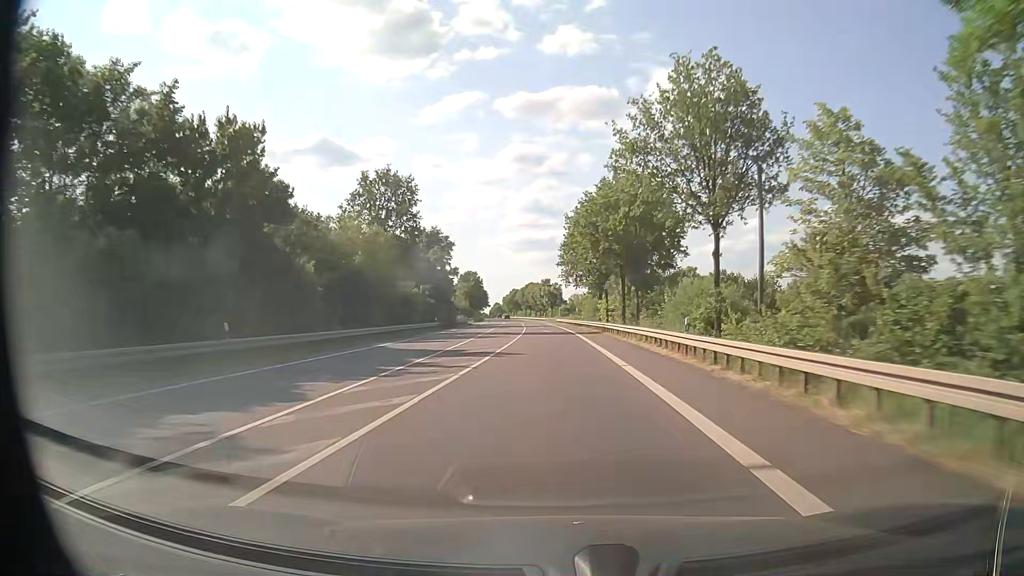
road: primary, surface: asphalt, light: Day
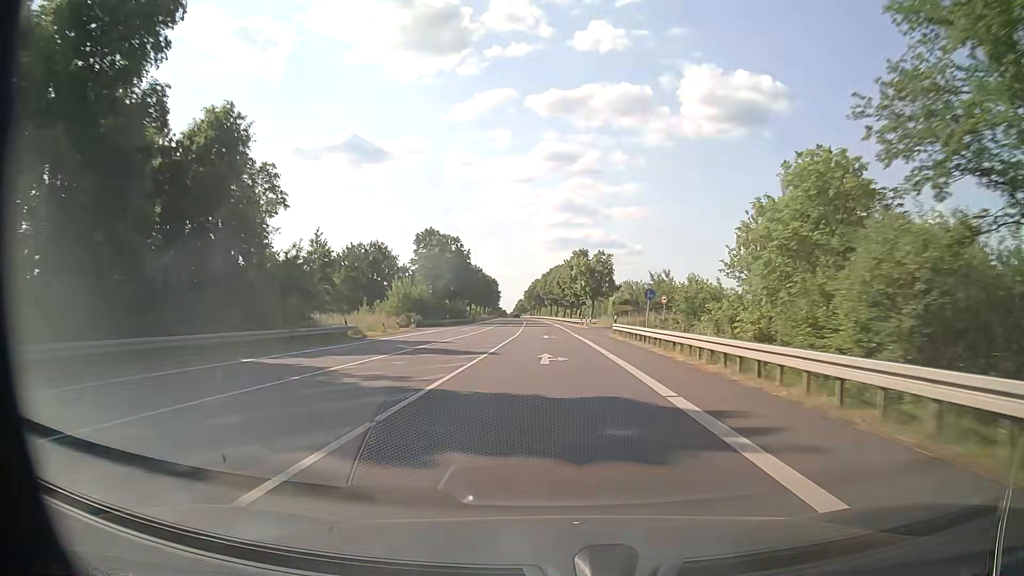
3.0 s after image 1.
(-1.7, +79.0) m; -3°
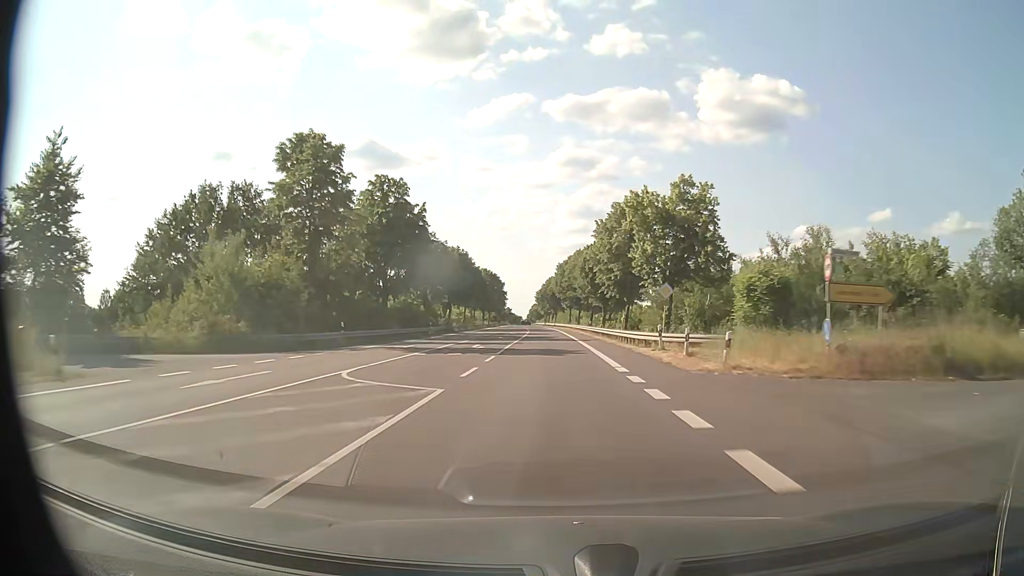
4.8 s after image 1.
(-0.5, +47.6) m; -1°
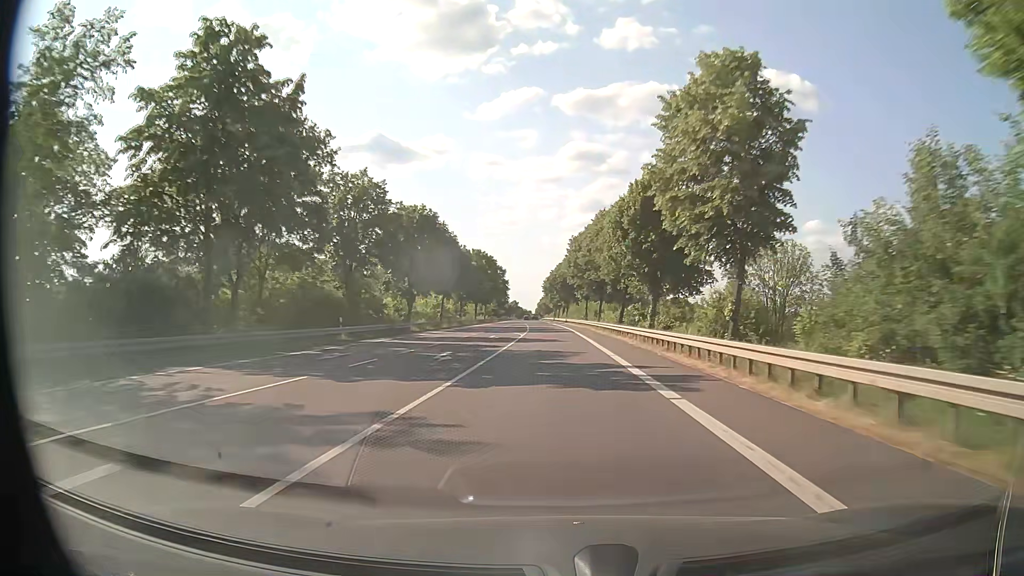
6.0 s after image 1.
(-0.2, +31.8) m; -1°
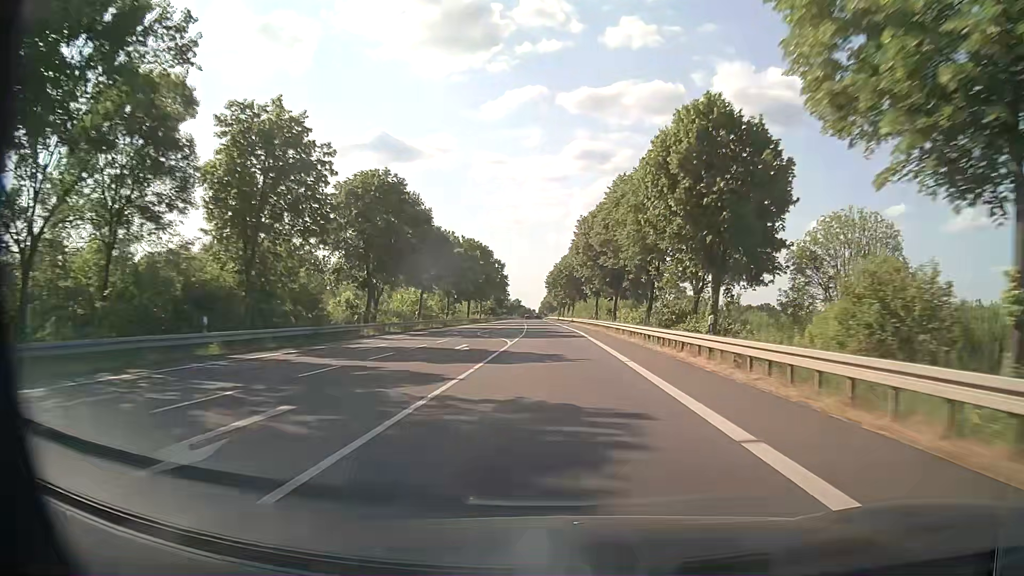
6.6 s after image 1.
(-0.1, +15.8) m; 0°
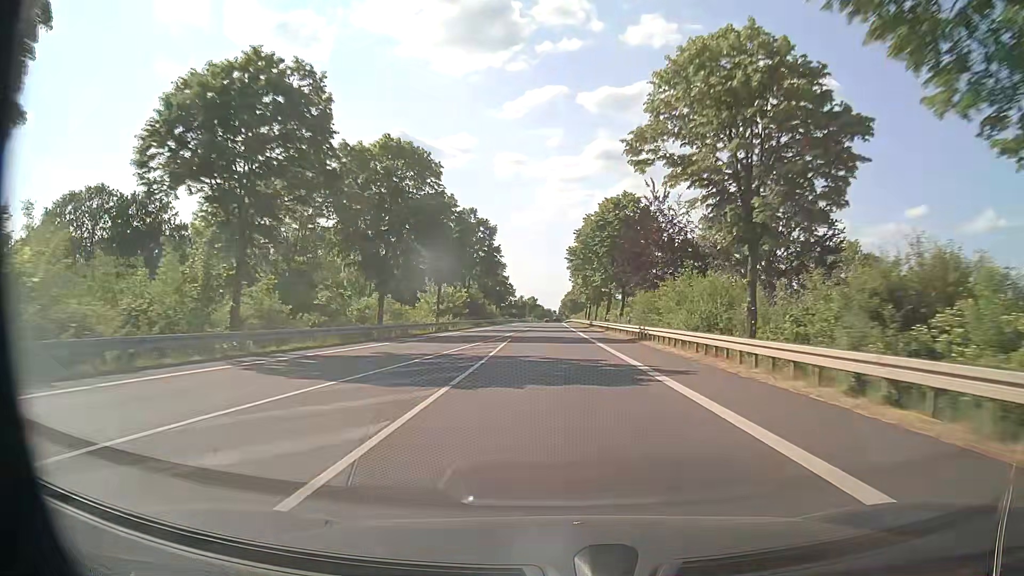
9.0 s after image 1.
(-1.2, +63.0) m; -2°
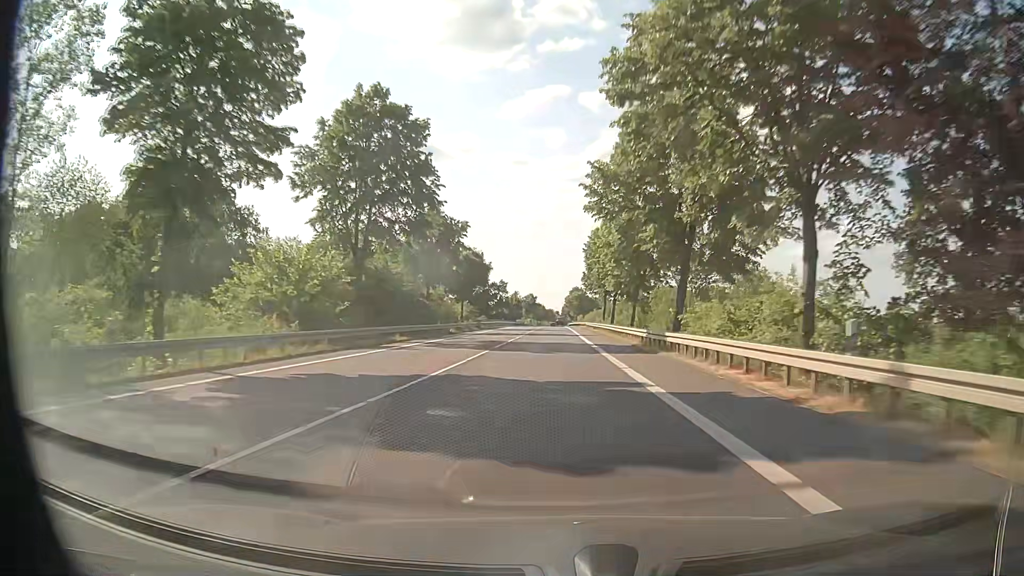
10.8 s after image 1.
(+0.1, +46.4) m; 0°
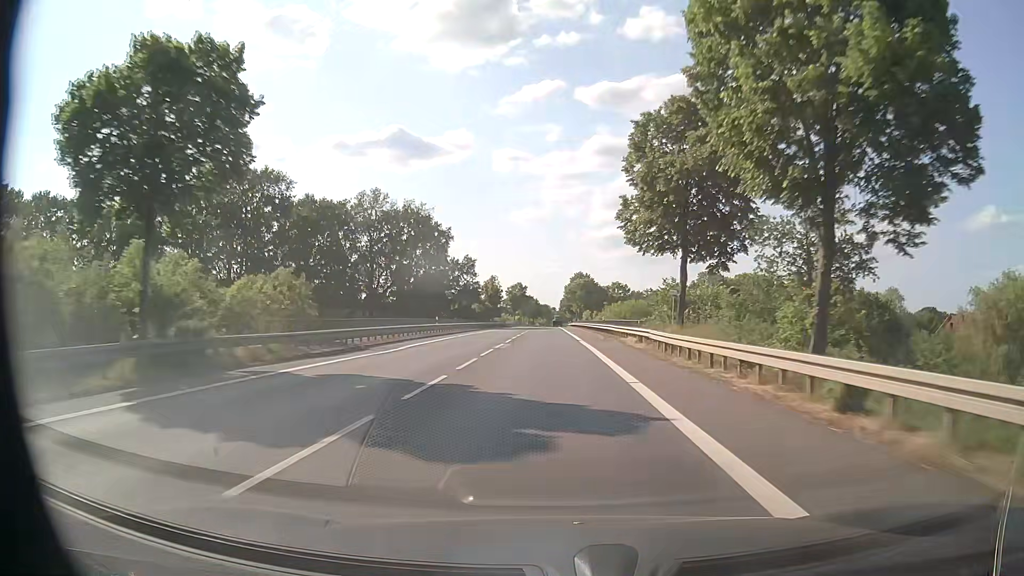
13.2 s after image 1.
(0.0, +59.5) m; 0°
(0, +10) (0, +20) (0, +30) (0, +40) (0, +50) (0, +60) (0, +70) (-1, +80) (-1, +90) (-1, +100) m
